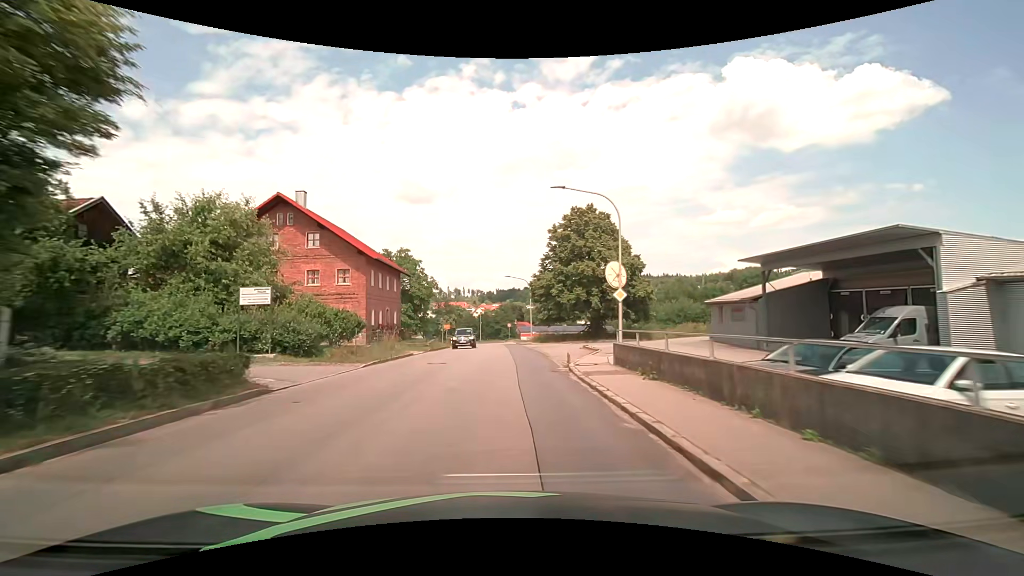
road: tertiary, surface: asphalt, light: Day
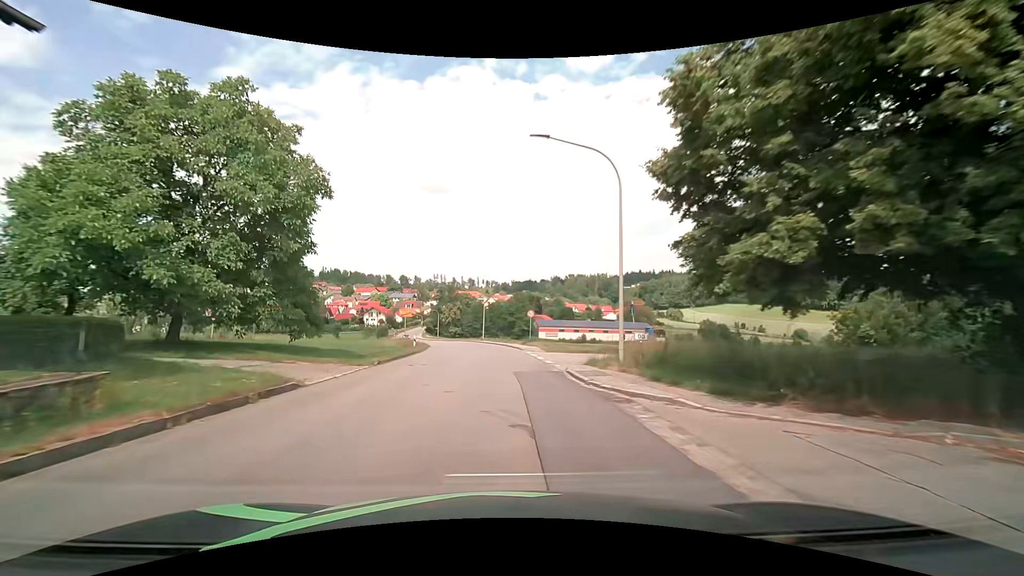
(-0.3, +39.6) m; -2°
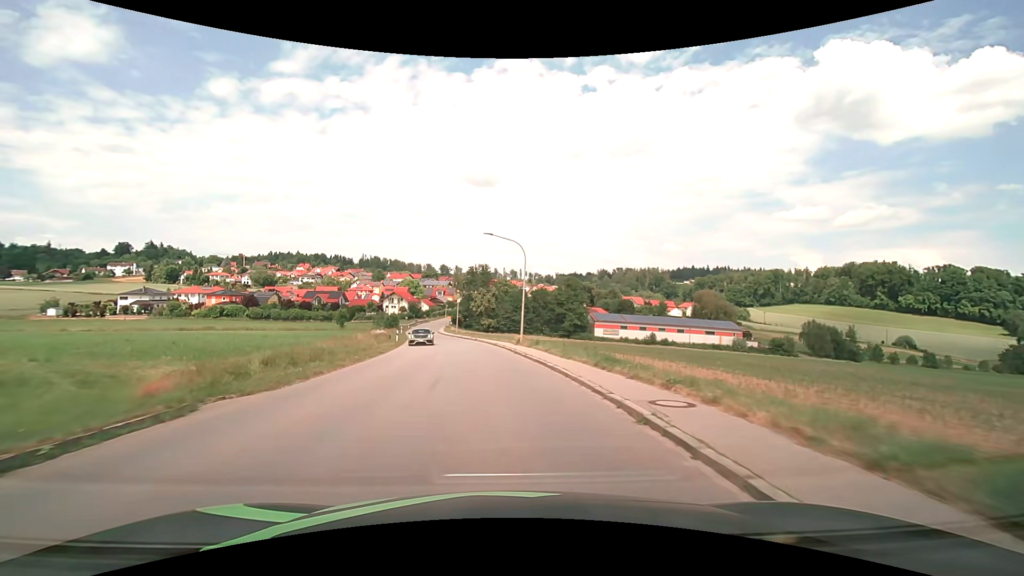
(-1.4, +40.0) m; -5°
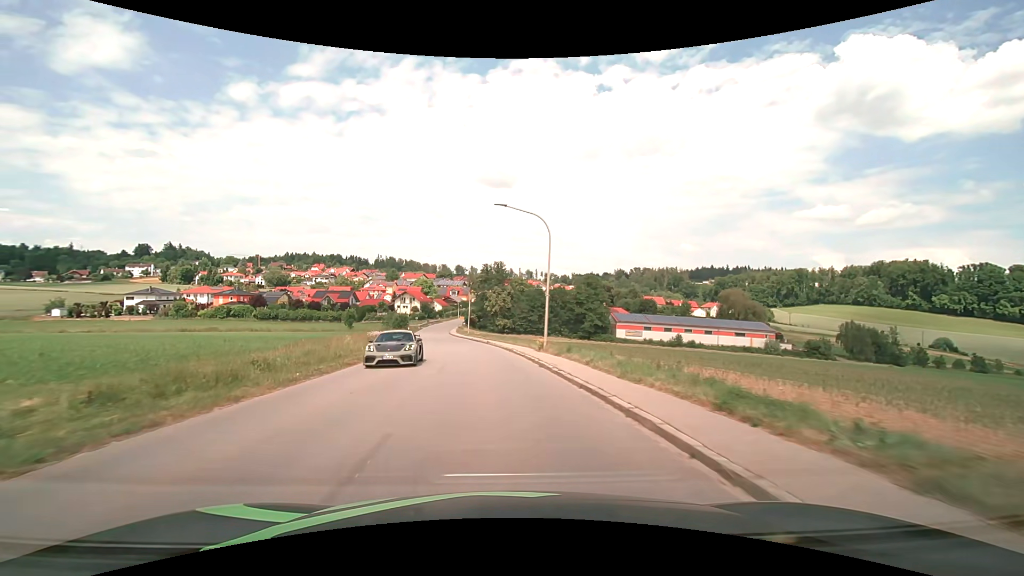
(-0.1, +8.0) m; -2°
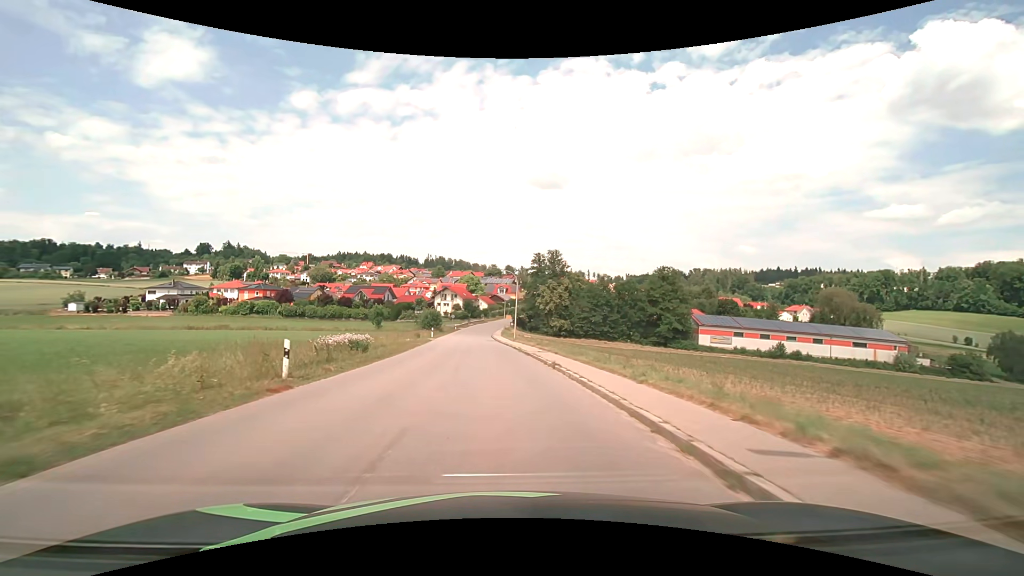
(-1.3, +23.9) m; -6°
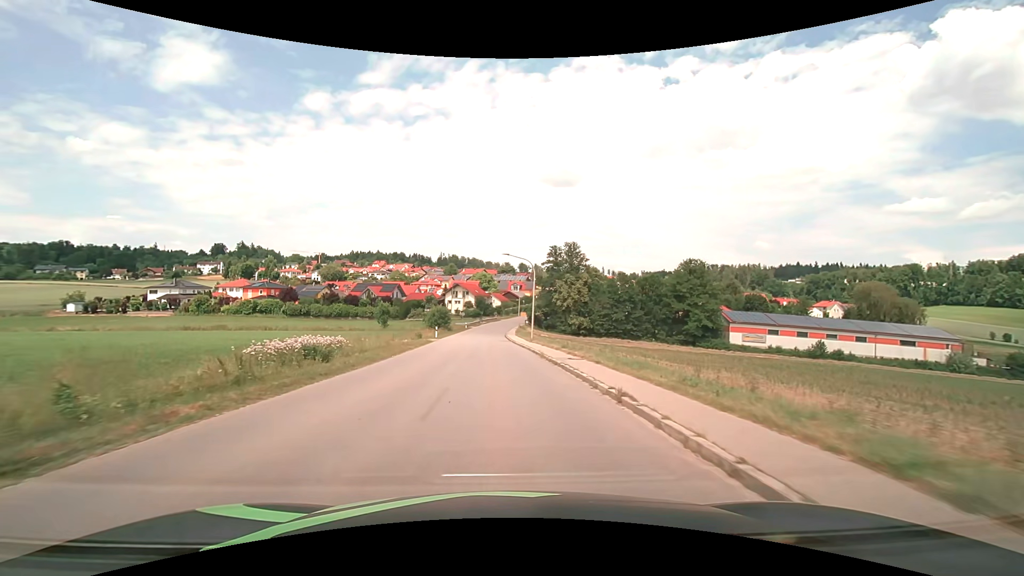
(-0.1, +7.9) m; -1°
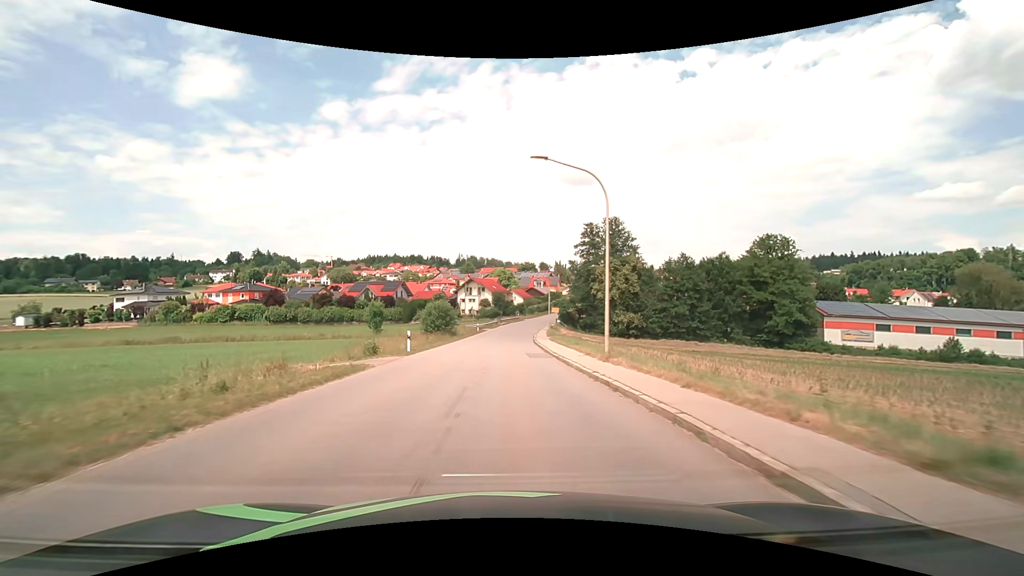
(-0.6, +23.7) m; -2°
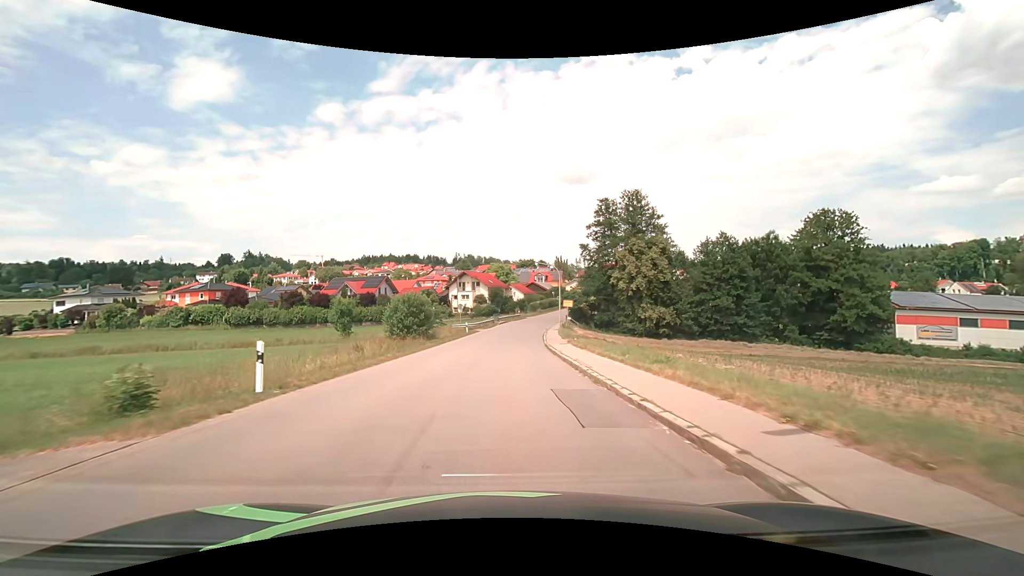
(0.0, +15.8) m; 0°
(0, +10) (0, +20) (0, +30) (+1, +40) (+1, +50) (+3, +60) (+4, +70) (+6, +80) (+9, +89) (+11, +99) m
